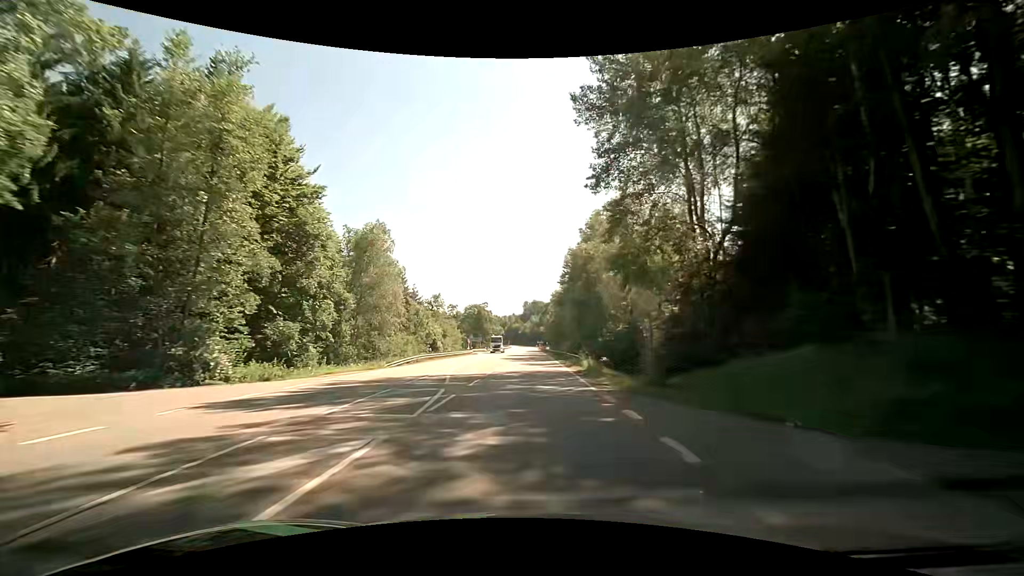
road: secondary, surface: asphalt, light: Day
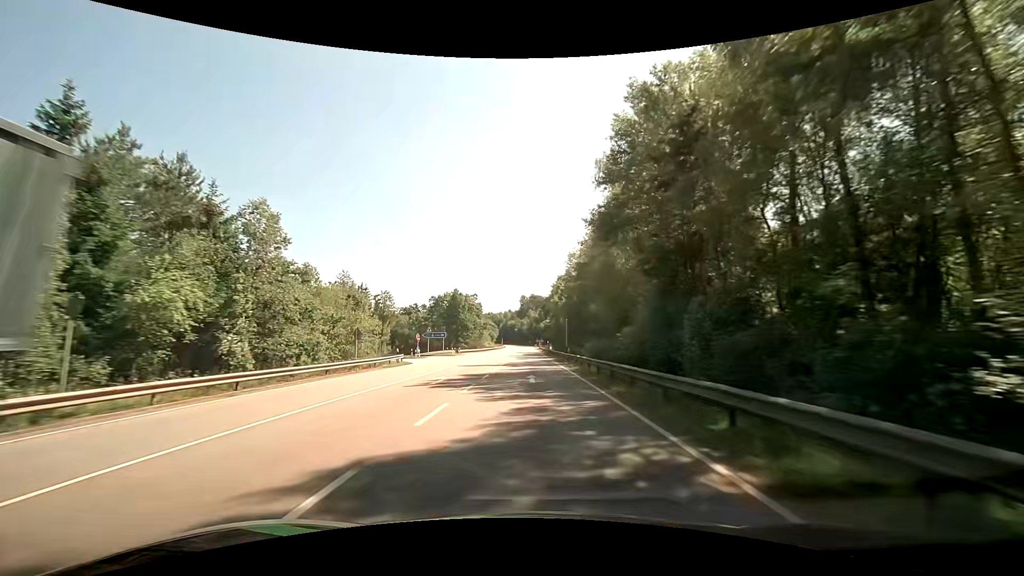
(-0.1, +50.1) m; 0°
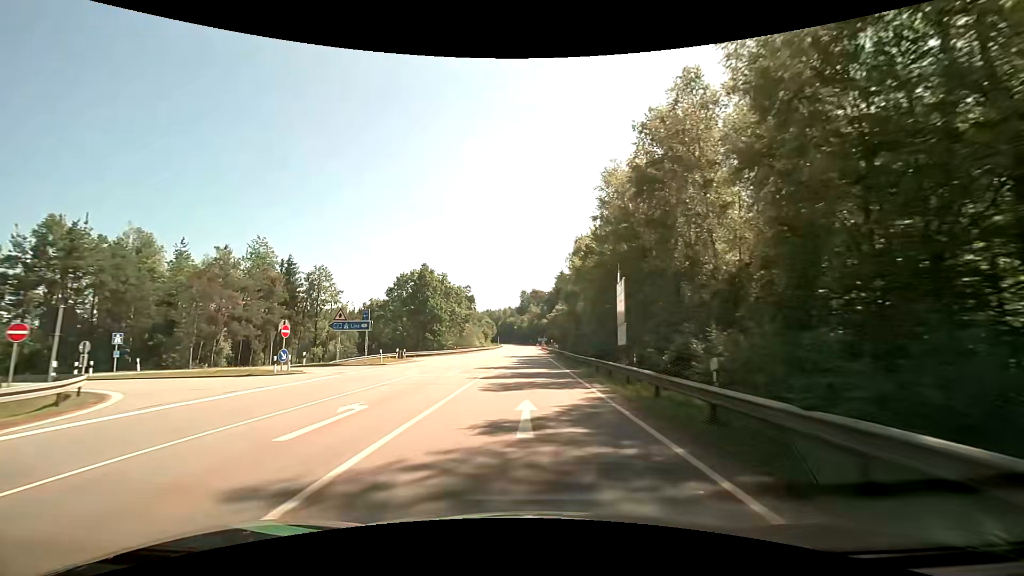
(+0.2, +35.3) m; 0°
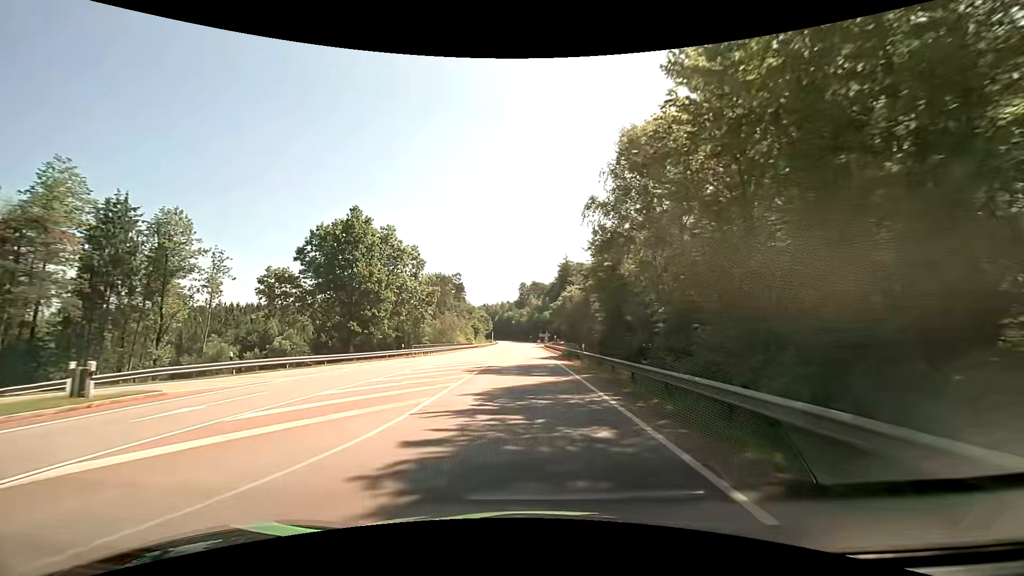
(-0.1, +32.5) m; 0°
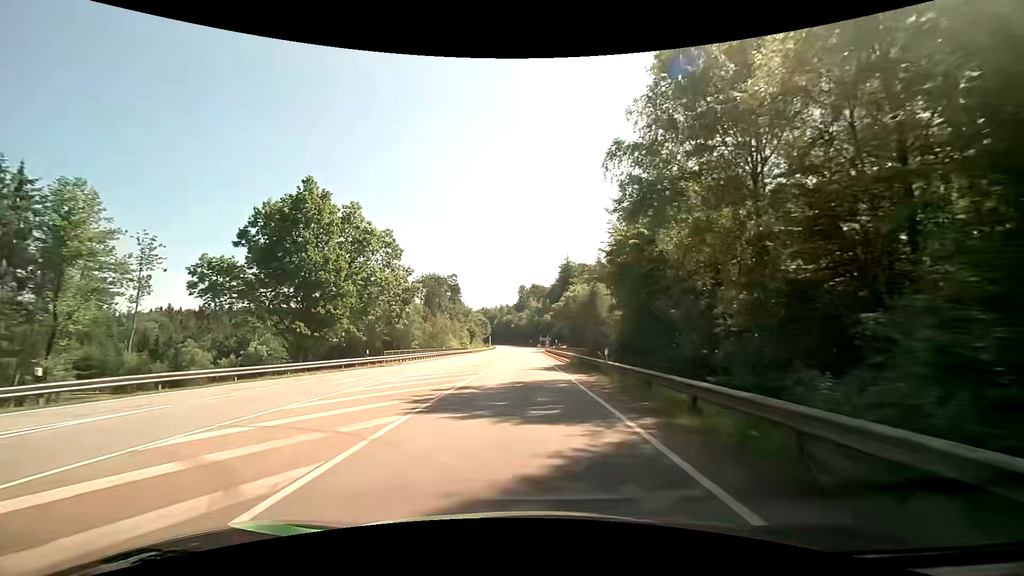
(0.0, +10.1) m; 0°
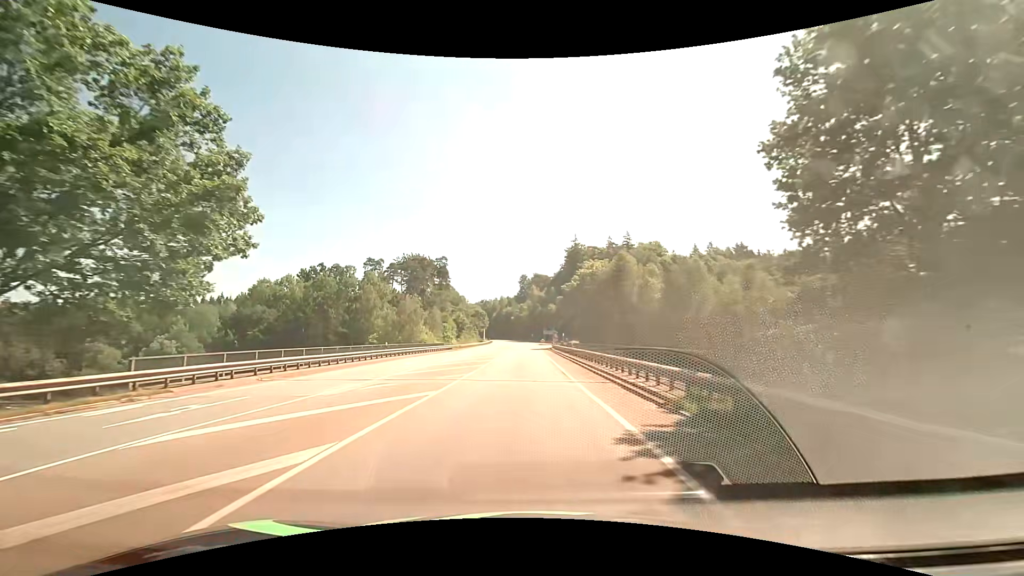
(-0.1, +28.0) m; 0°
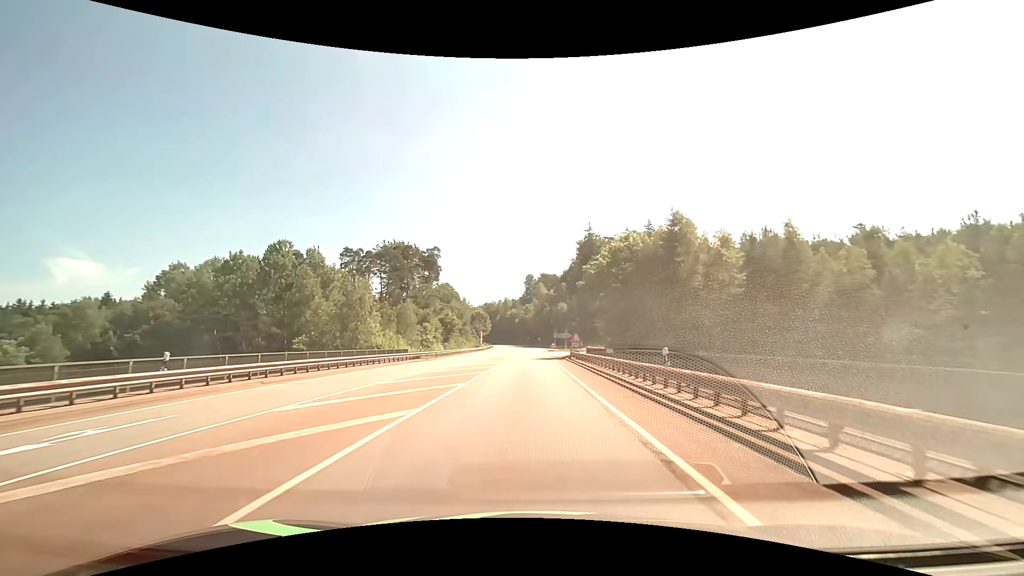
(-0.3, +25.1) m; -1°
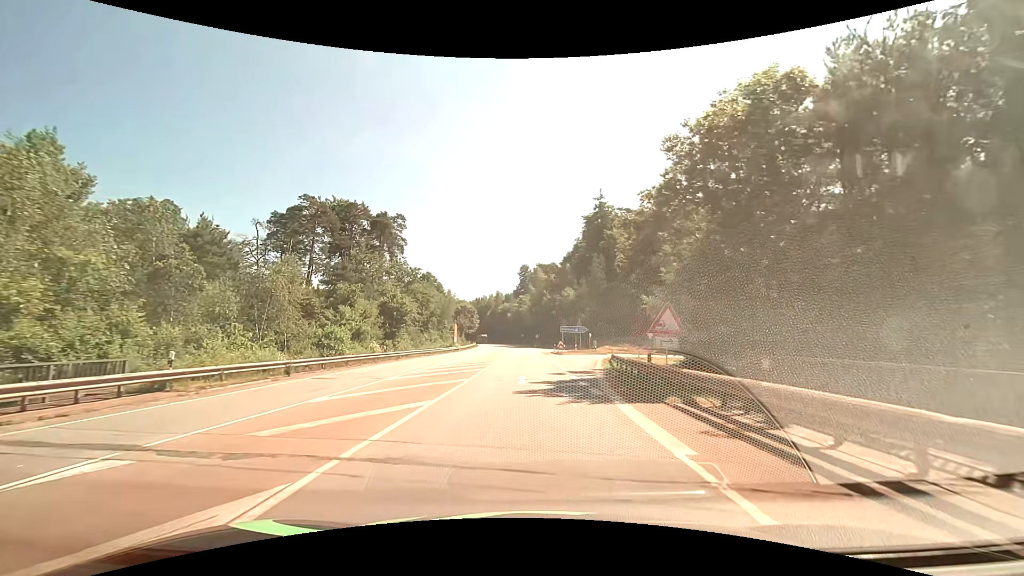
(+0.1, +34.4) m; +1°
(0, +10) (0, +20) (+1, +30) (+2, +40) (+4, +50) (+8, +59) (+13, +67) (+22, +72) (+31, +75) (+41, +76) m
